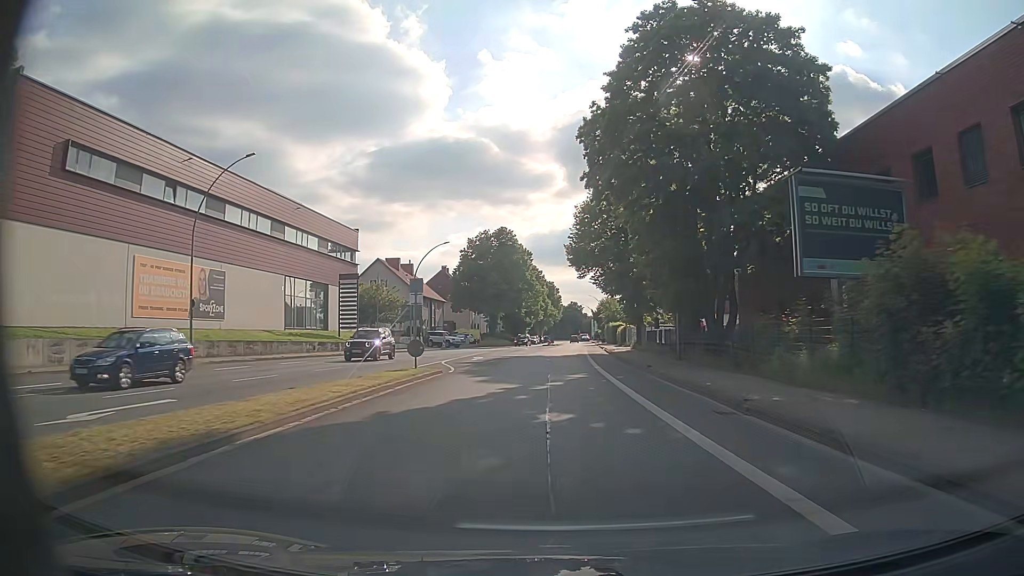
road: primary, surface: asphalt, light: Day
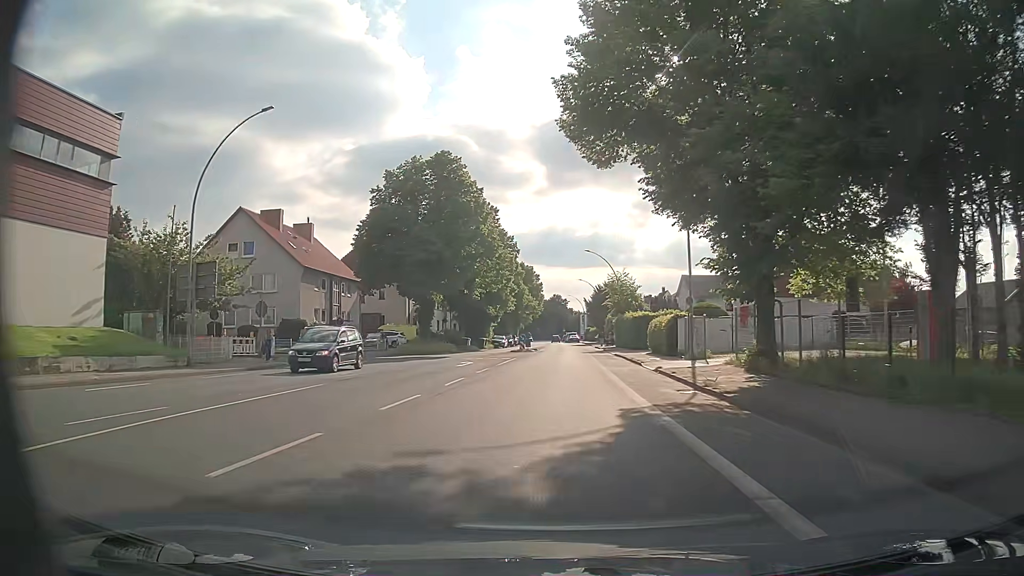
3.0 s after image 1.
(+0.4, +39.6) m; +2°
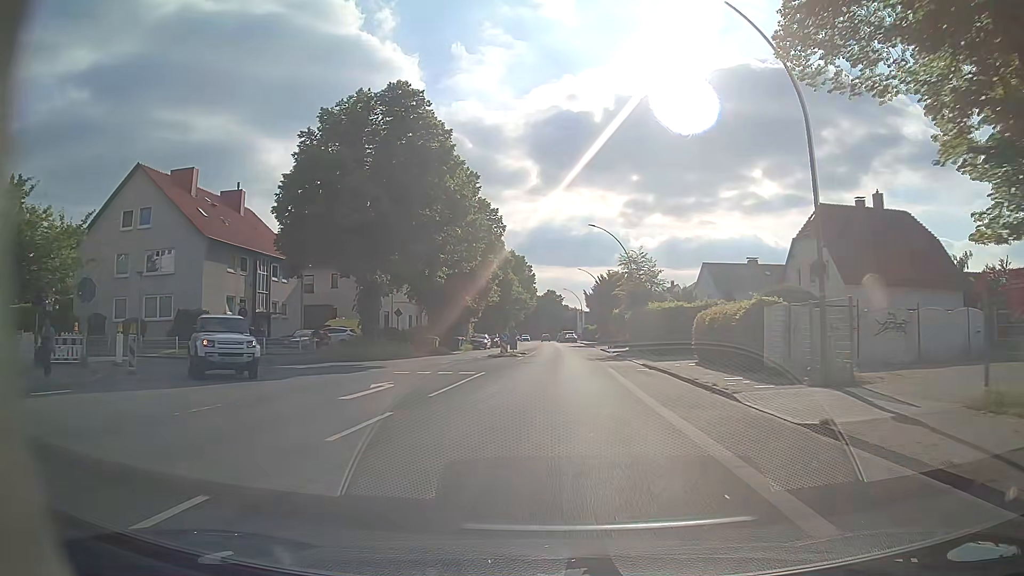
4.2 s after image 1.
(0.0, +15.8) m; 0°
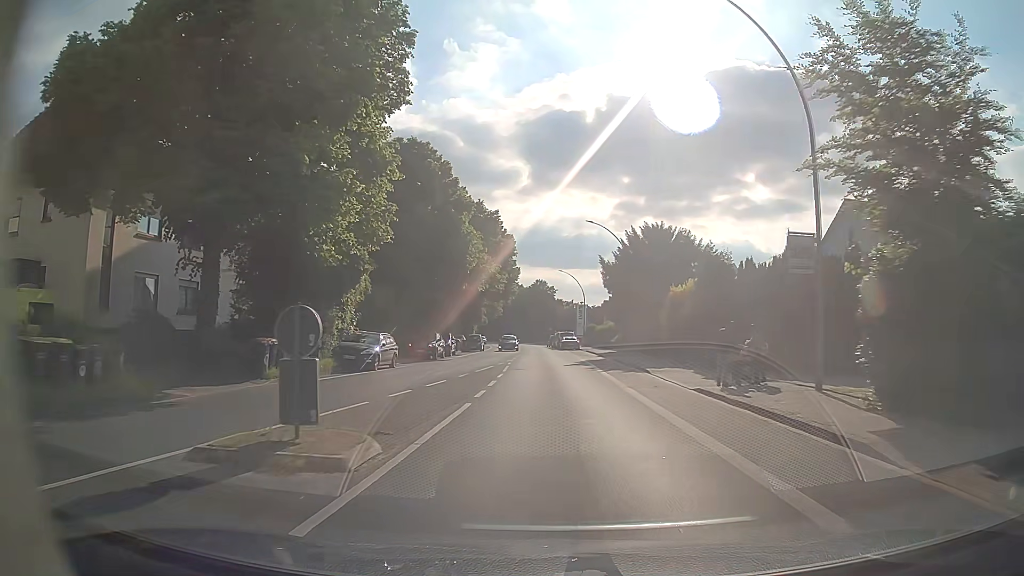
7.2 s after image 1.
(+0.6, +39.5) m; +1°
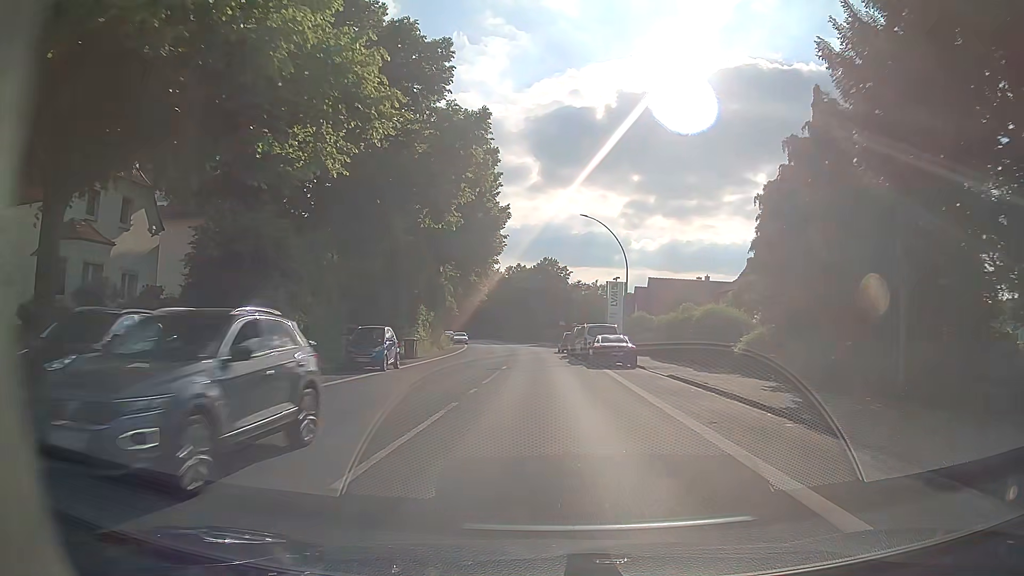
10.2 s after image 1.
(+0.1, +39.6) m; -1°
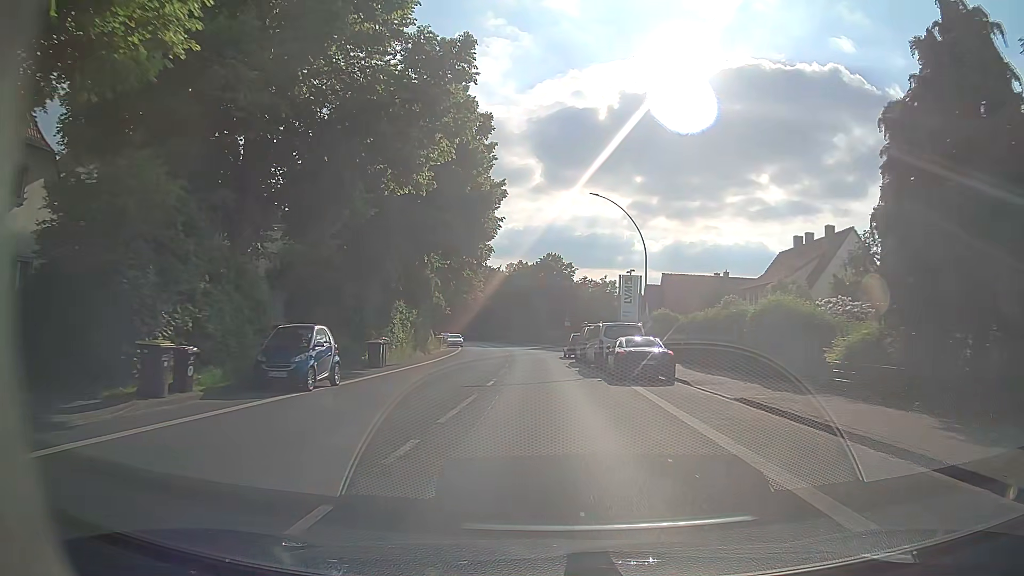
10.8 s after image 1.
(0.0, +7.9) m; -1°
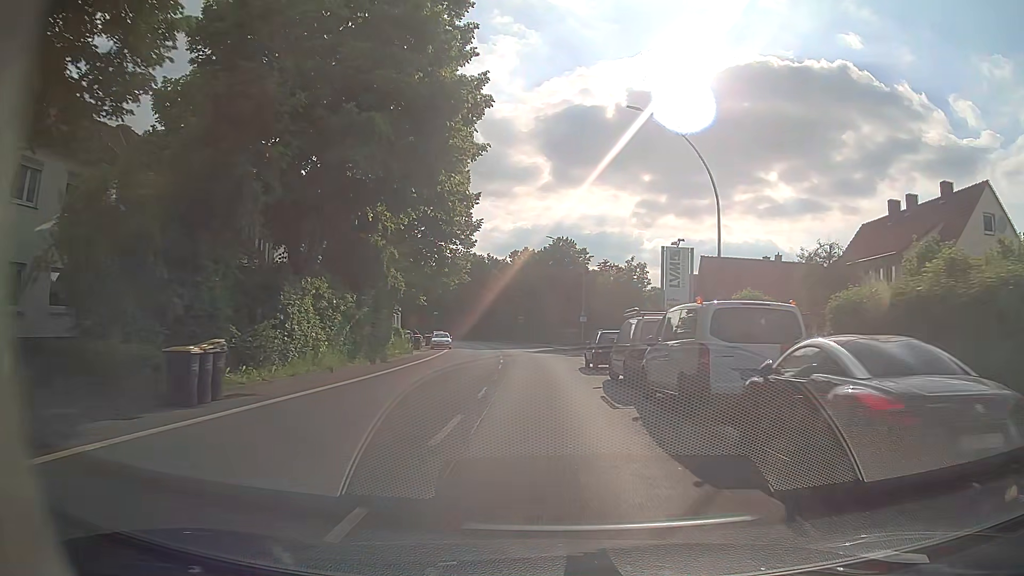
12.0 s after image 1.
(+0.1, +15.9) m; 0°
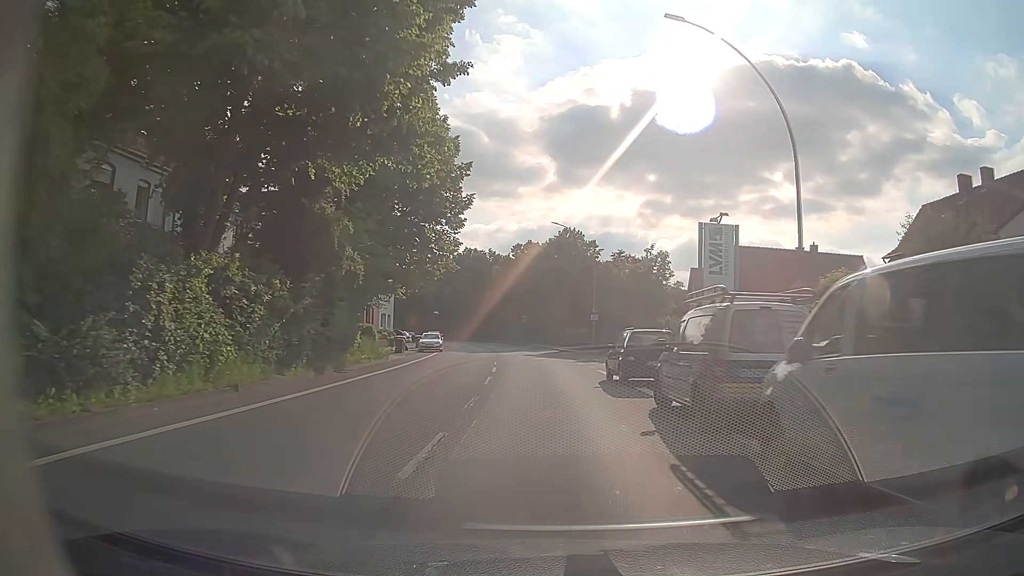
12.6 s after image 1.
(0.0, +7.9) m; 0°
(0, +10) (0, +20) (-1, +30) (-2, +40) (-3, +50) (-4, +60) (-6, +70) (-8, +79) (-10, +89) (-13, +99) m
